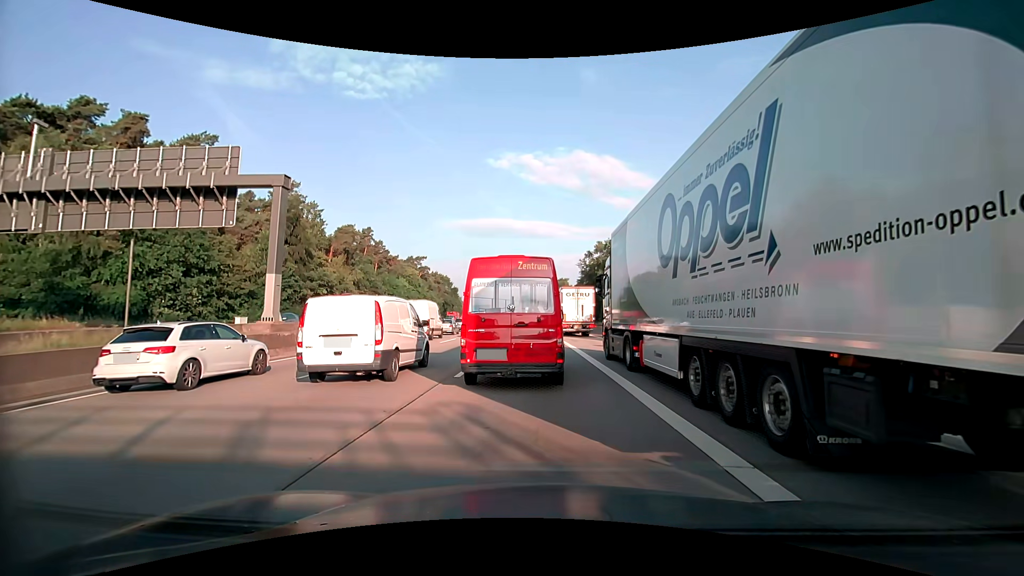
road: motorway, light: Day
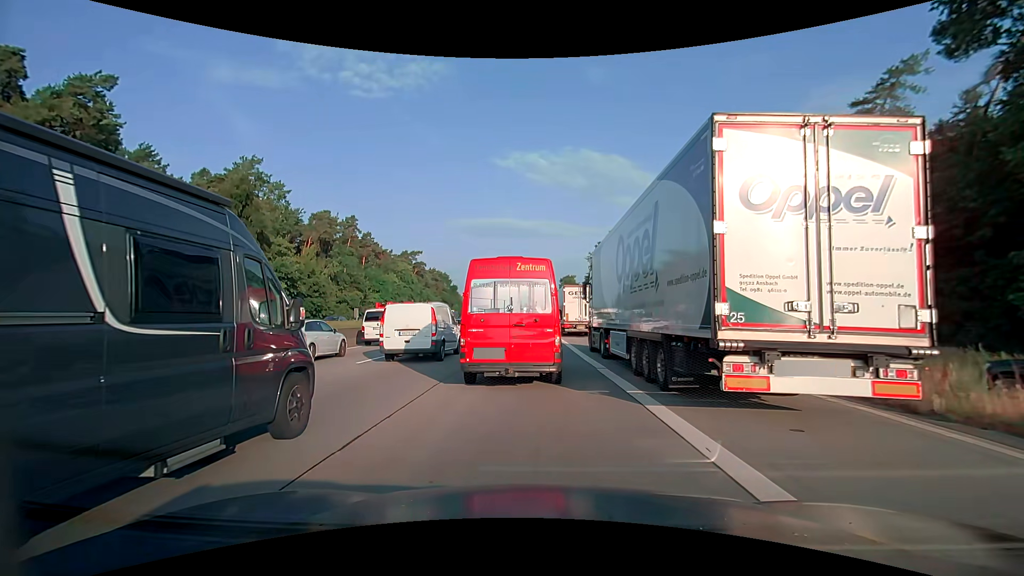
(0.0, +14.1) m; -1°
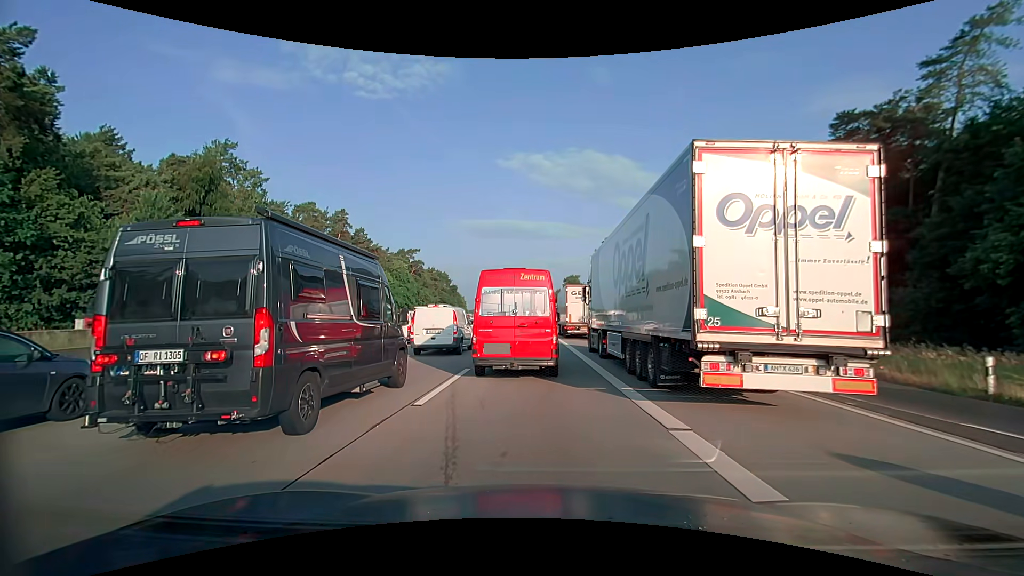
(+0.1, +7.6) m; 0°
(0, +10) (0, +20) (0, +30) (0, +40) (0, +50) (-1, +60) (-1, +70) (-1, +80) (-2, +90) (-2, +100) m
